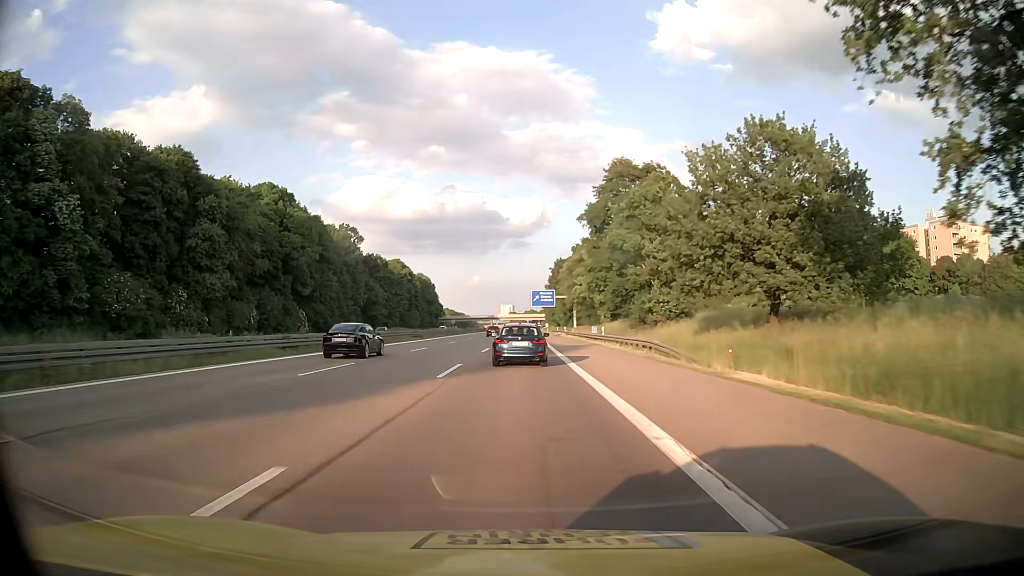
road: motorway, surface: asphalt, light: Day
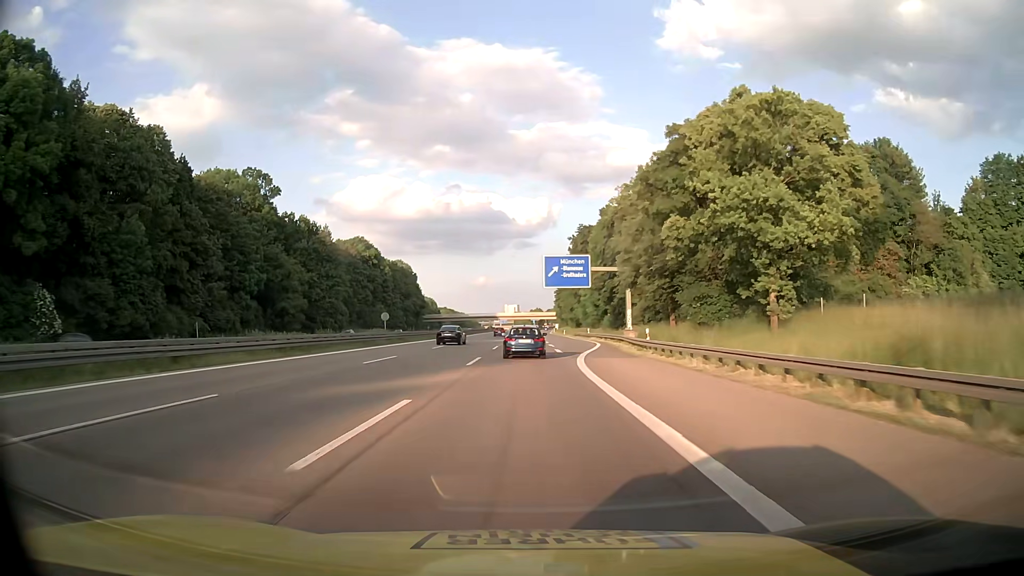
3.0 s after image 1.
(-0.5, +66.0) m; -1°
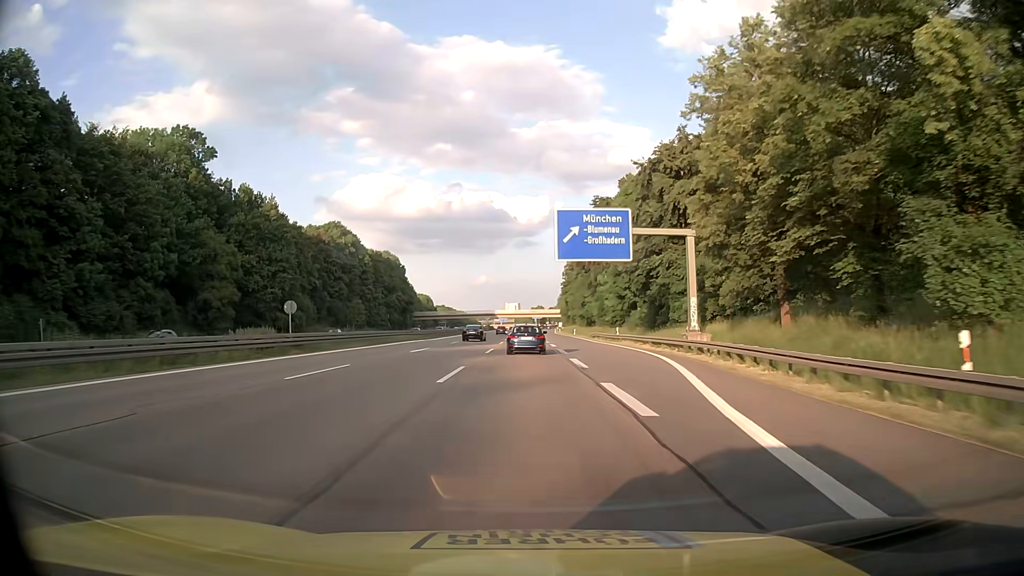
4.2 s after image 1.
(0.0, +26.4) m; 0°
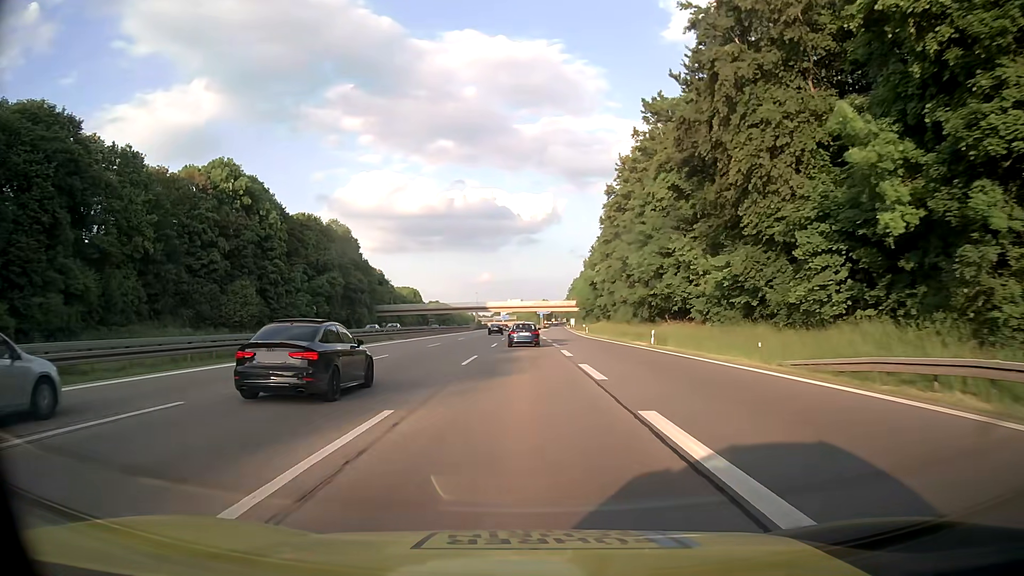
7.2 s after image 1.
(-0.1, +66.0) m; -1°
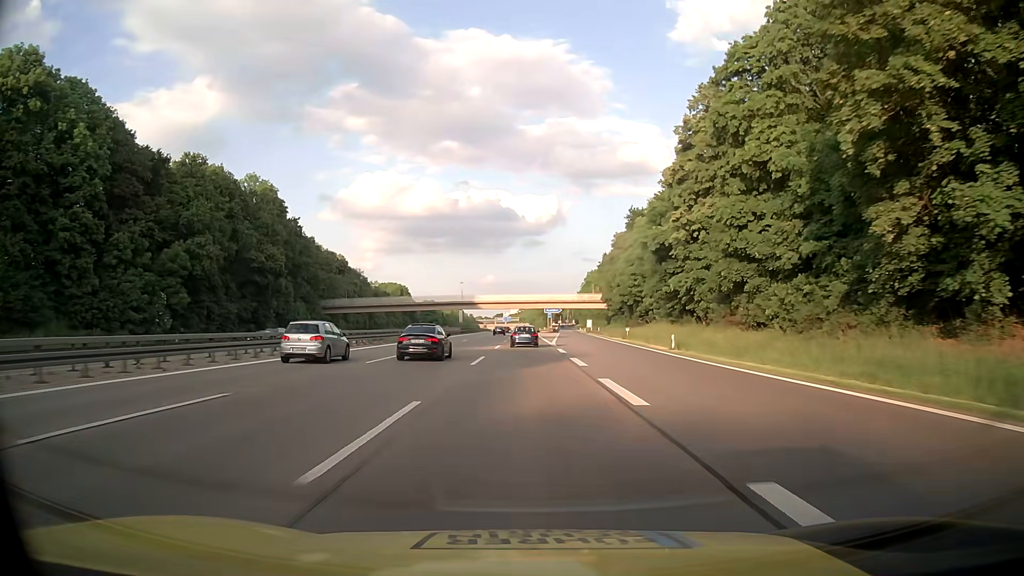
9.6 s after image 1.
(+0.1, +52.9) m; 0°
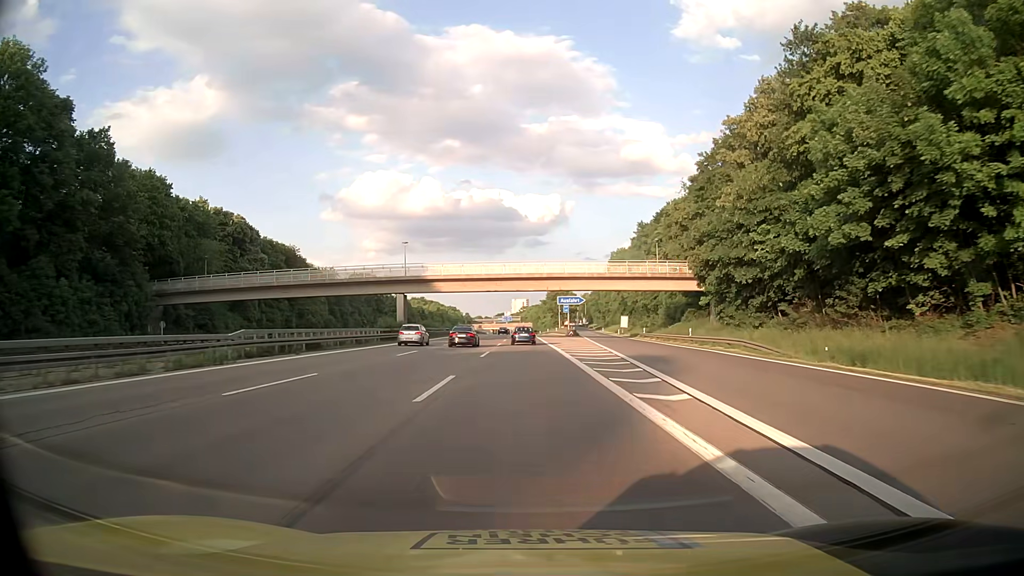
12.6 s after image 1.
(-0.1, +66.1) m; 0°
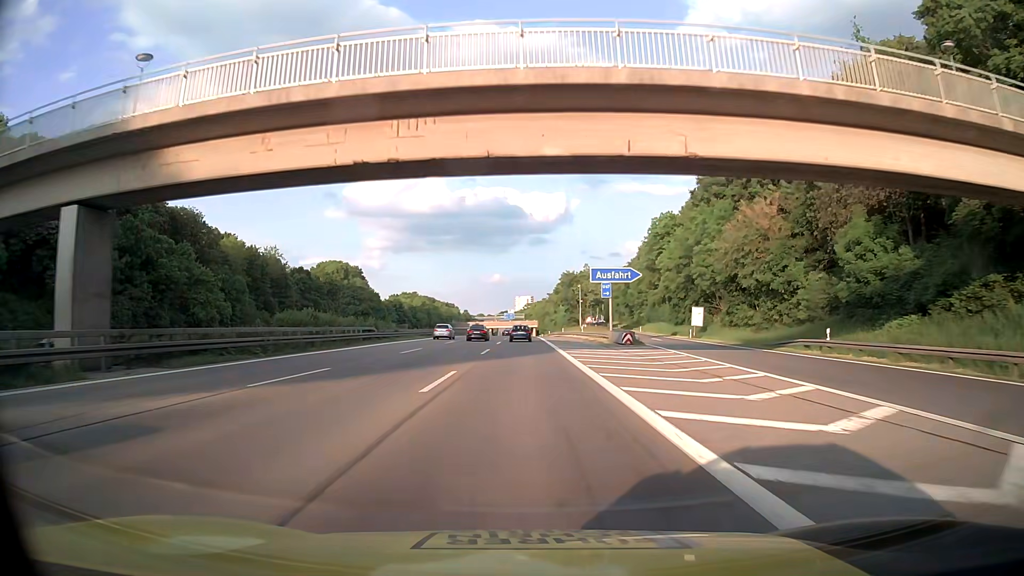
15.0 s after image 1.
(+0.1, +52.9) m; 0°
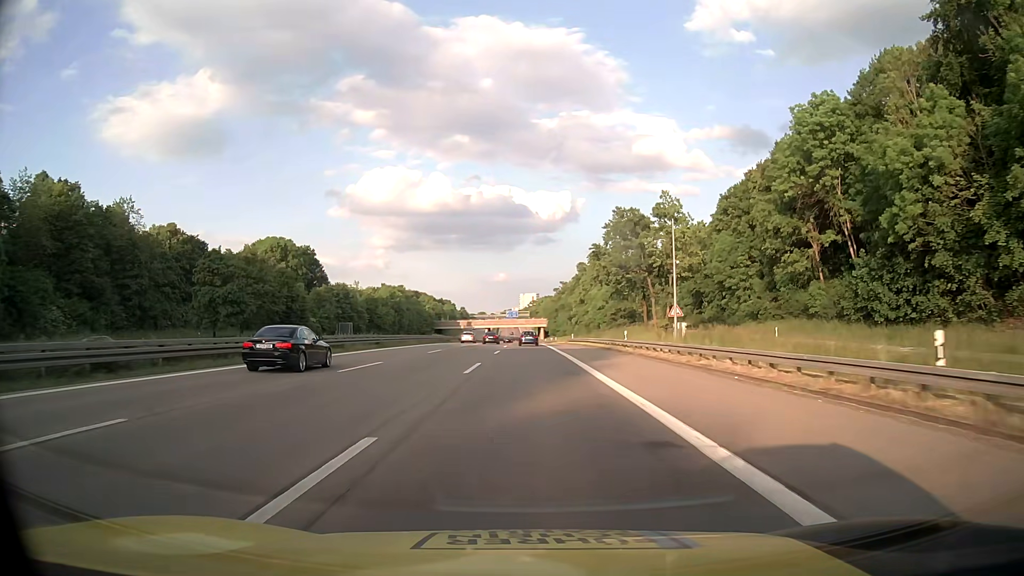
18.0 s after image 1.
(-0.4, +66.0) m; -1°
(0, +10) (0, +20) (0, +30) (0, +40) (0, +50) (0, +60) (0, +70) (0, +80) (0, +90) (0, +100) m
